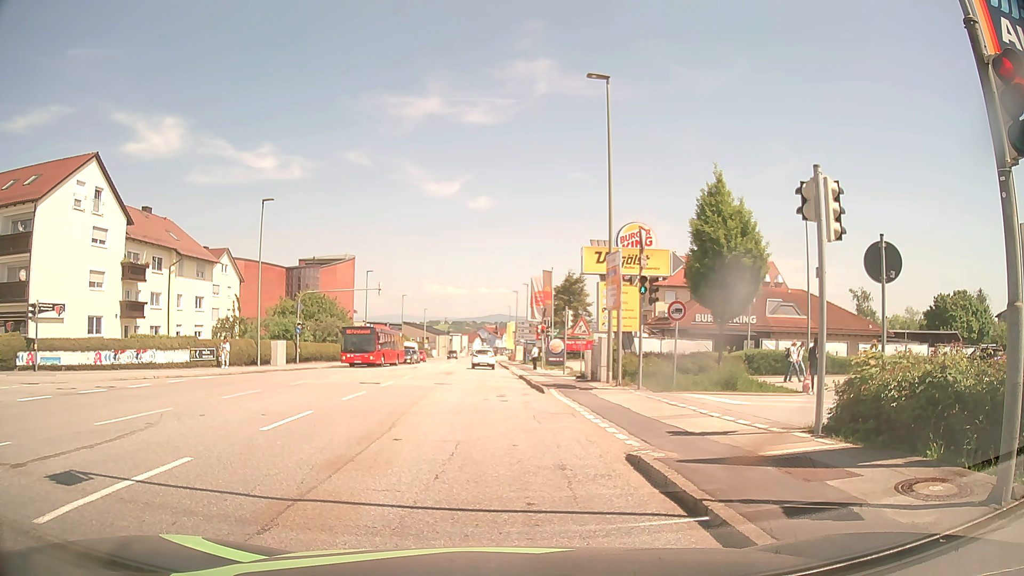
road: tertiary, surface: asphalt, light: Day
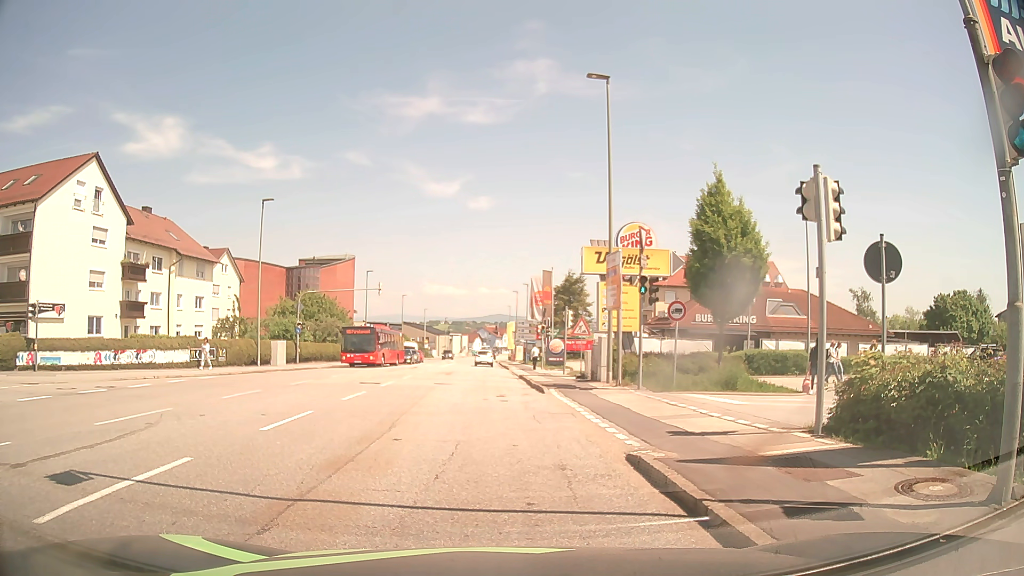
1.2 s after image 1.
(0.0, 0.0) m; 0°
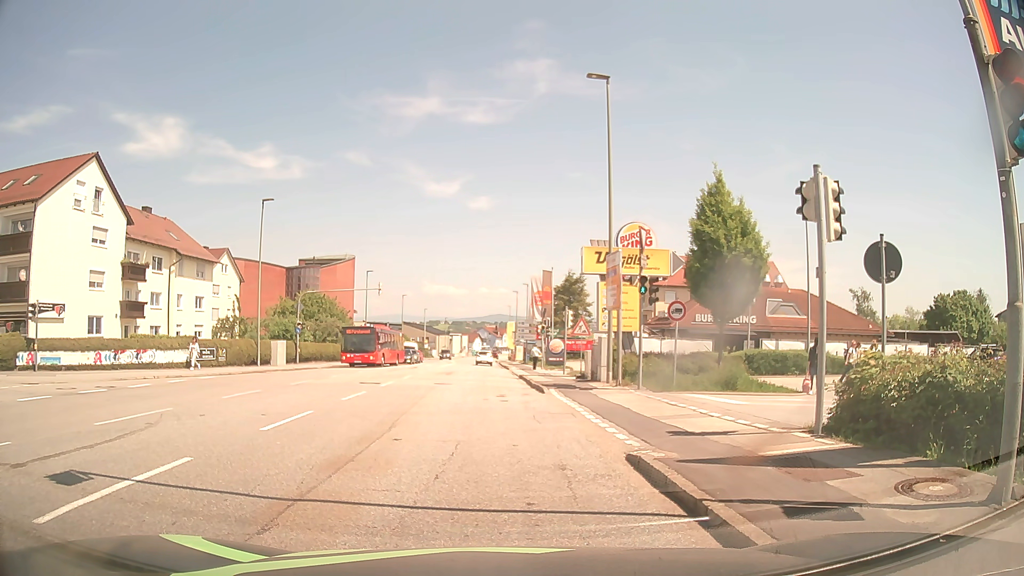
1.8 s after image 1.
(0.0, 0.0) m; 0°
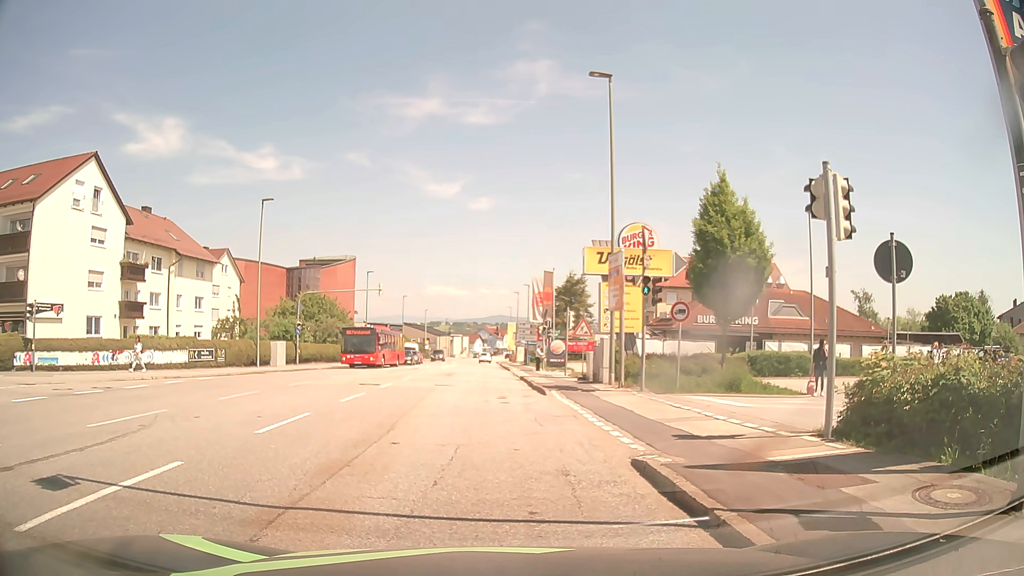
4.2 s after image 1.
(0.0, +0.2) m; 0°
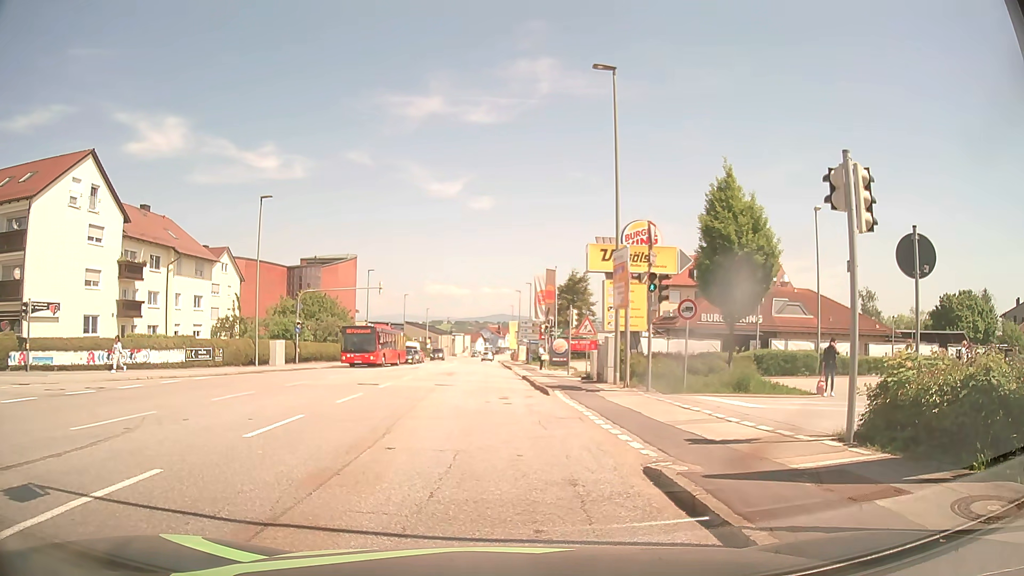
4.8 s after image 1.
(0.0, +0.6) m; 0°
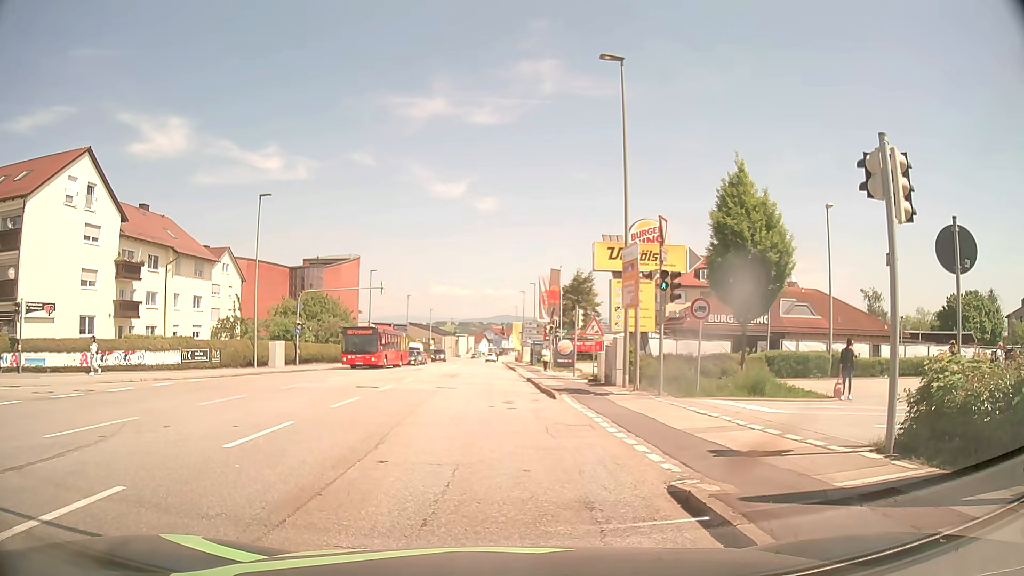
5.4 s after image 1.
(0.0, +0.9) m; -3°
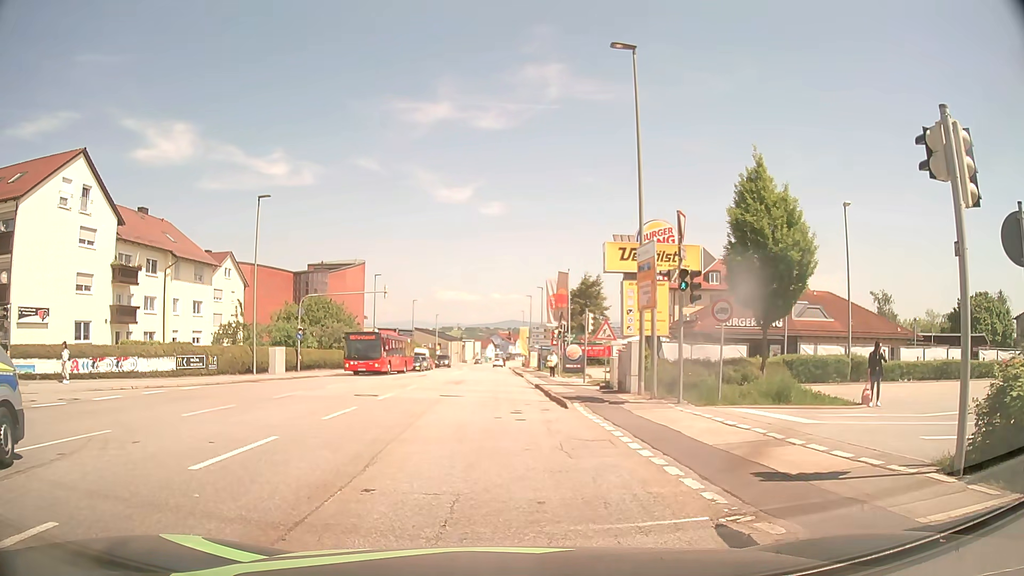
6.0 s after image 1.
(0.0, +1.3) m; 0°
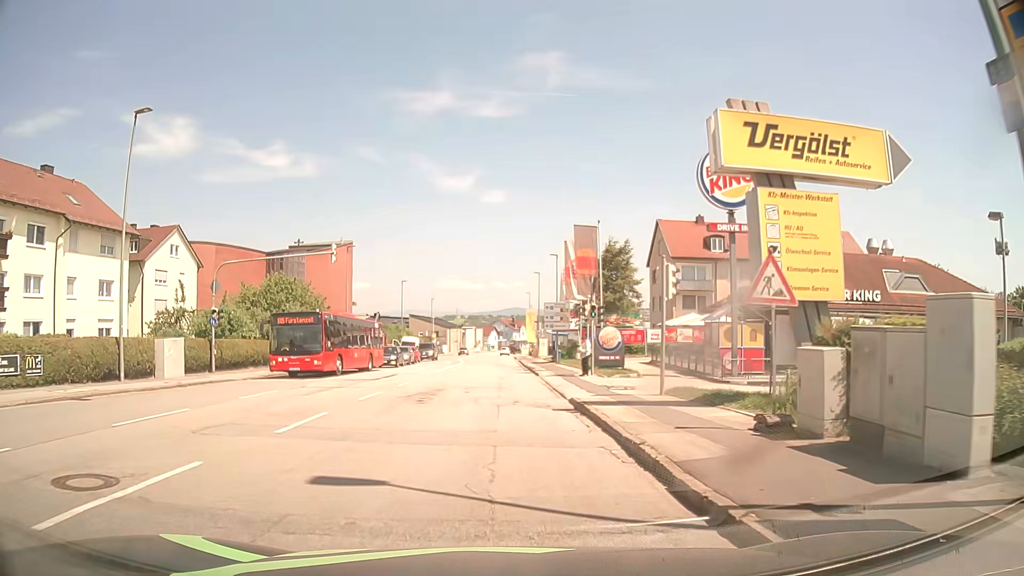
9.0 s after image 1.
(+0.1, +15.4) m; +2°
(0, +10) (0, +20) (-1, +30) (-1, +40) (-1, +50) (-2, +60) (-2, +70) (-3, +80) (-3, +90) (-3, +100) m
